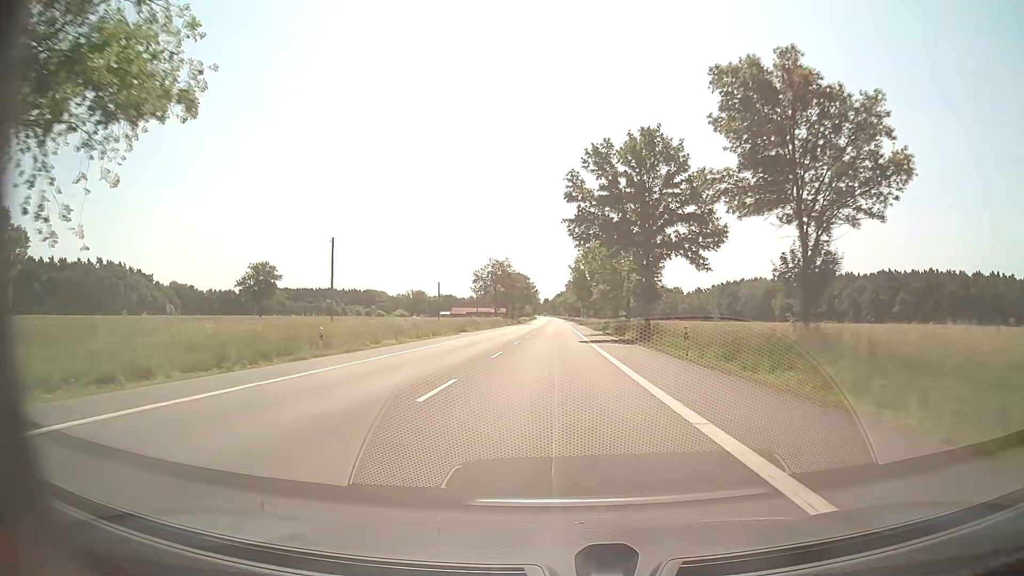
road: secondary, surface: asphalt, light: Day
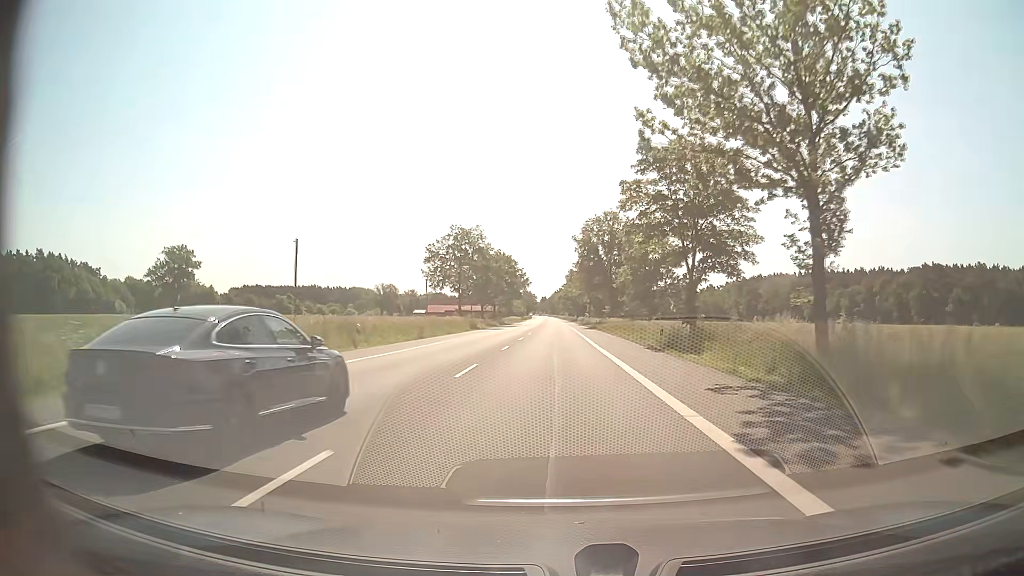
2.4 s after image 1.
(0.0, +45.1) m; 0°
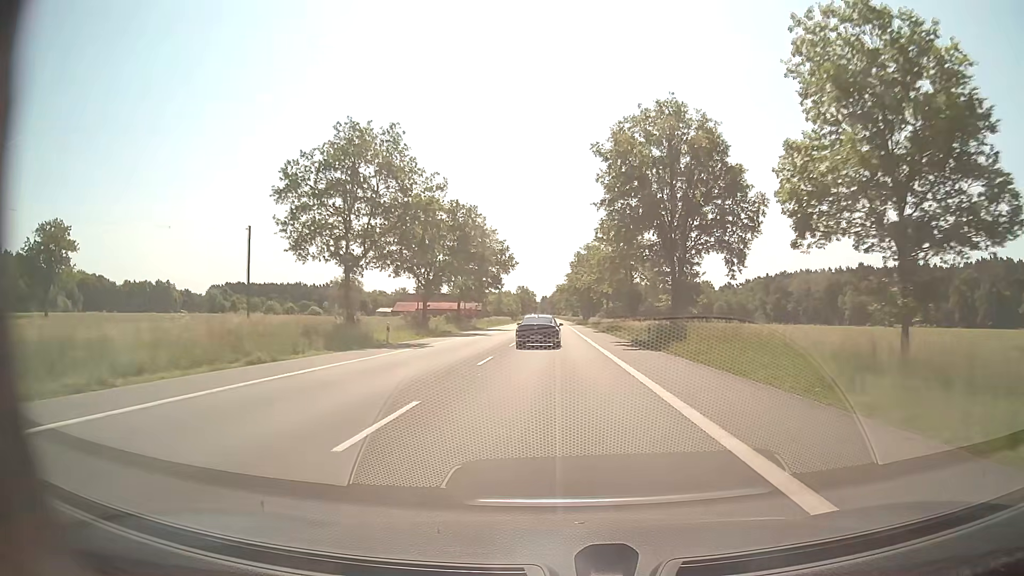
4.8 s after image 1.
(+0.1, +45.0) m; 0°
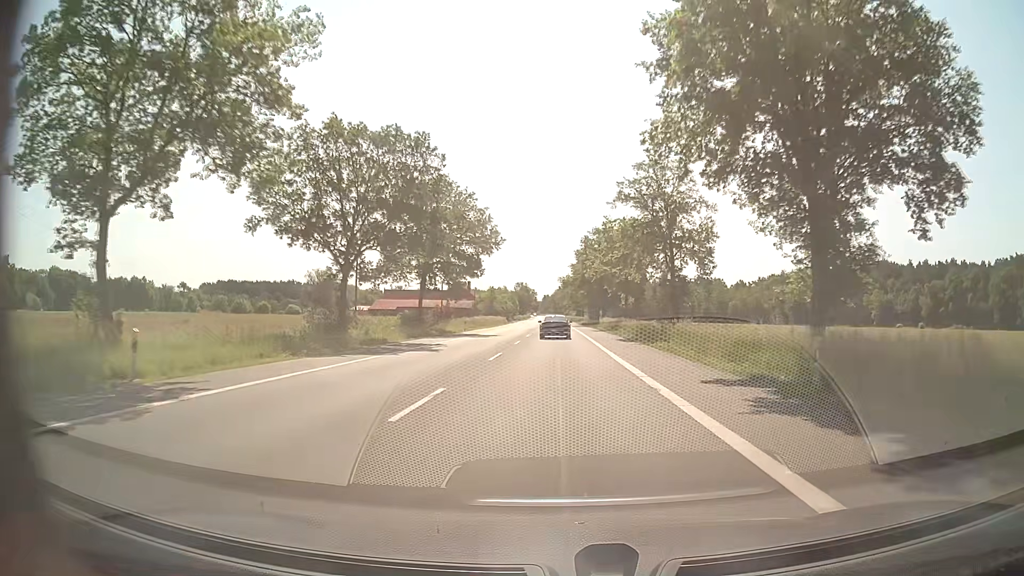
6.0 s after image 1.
(0.0, +22.6) m; 0°
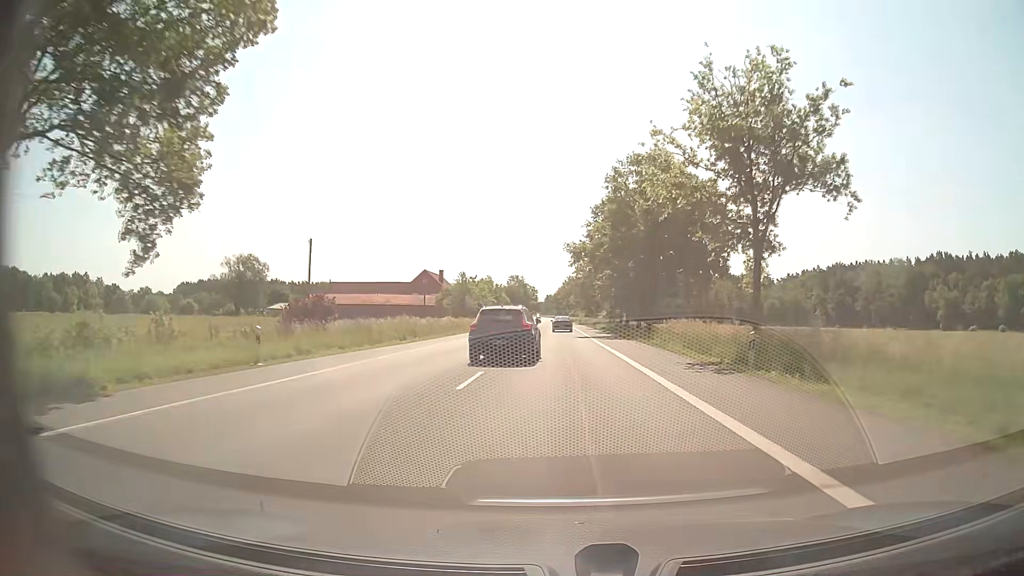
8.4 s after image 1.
(-0.2, +45.2) m; 0°
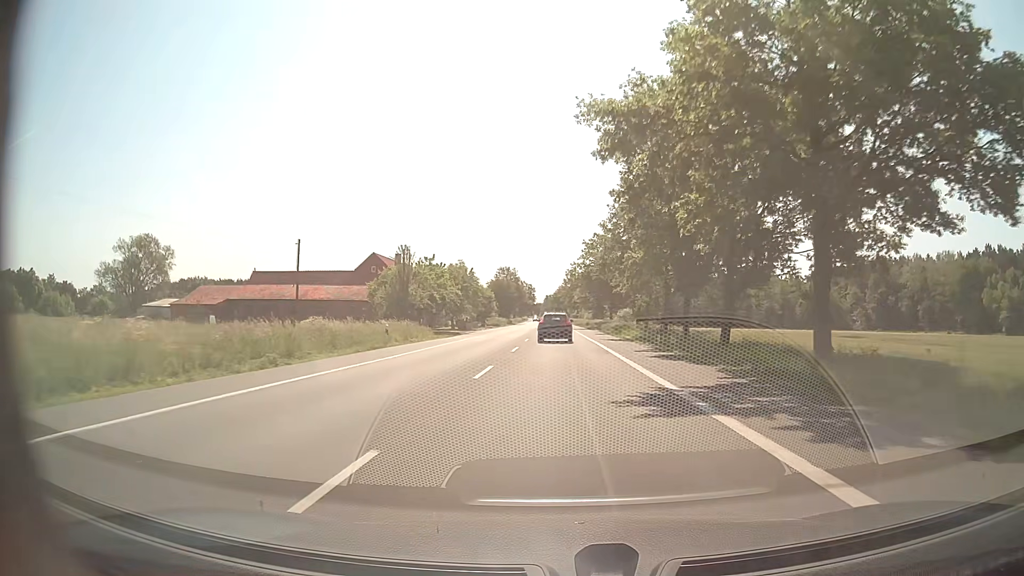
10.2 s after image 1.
(-0.2, +34.4) m; 0°
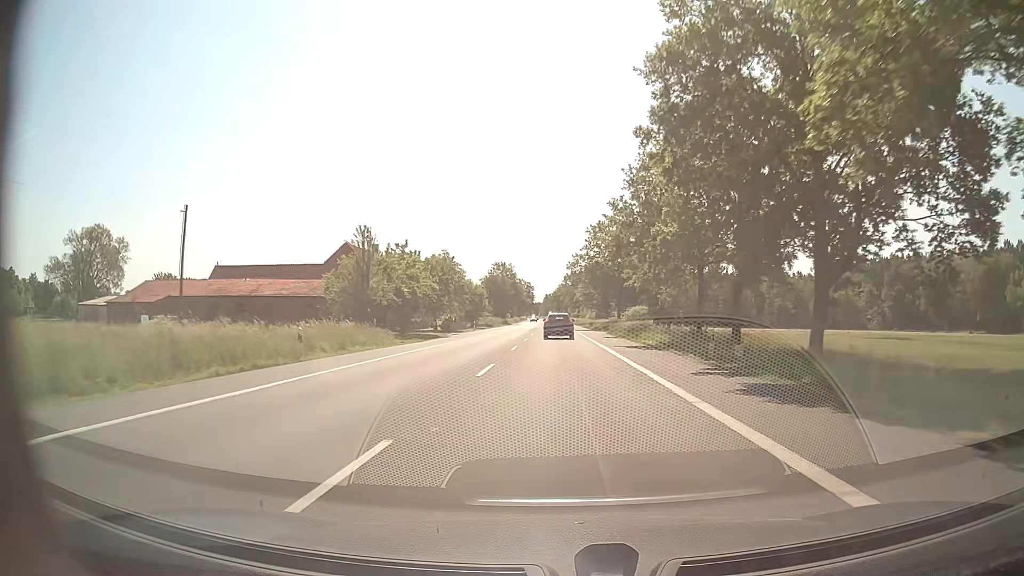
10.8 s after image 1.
(0.0, +11.8) m; 0°
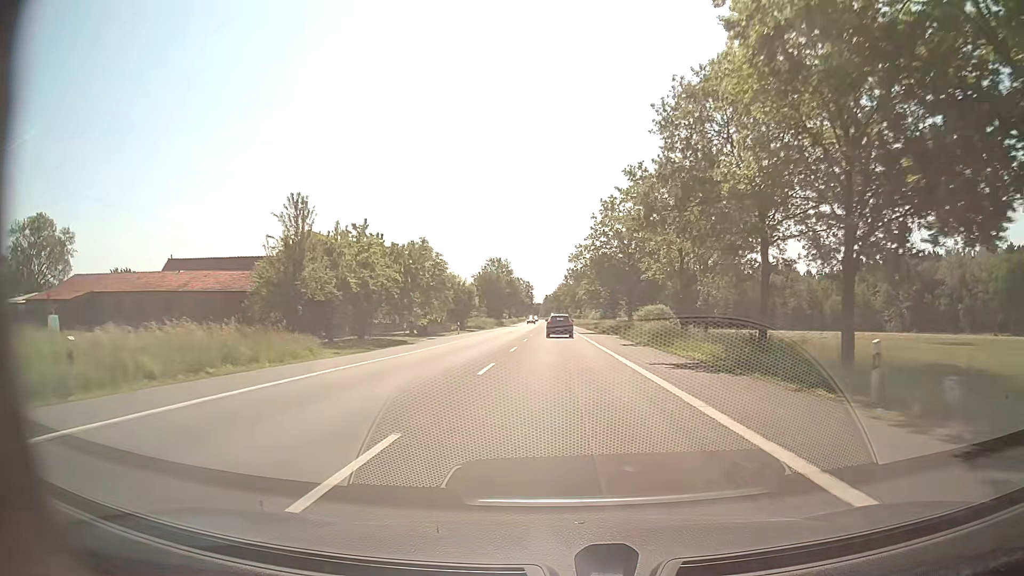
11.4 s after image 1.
(0.0, +11.9) m; 0°
(0, +10) (0, +20) (0, +30) (0, +40) (0, +50) (0, +60) (0, +70) (0, +80) (0, +90) (0, +100) m
